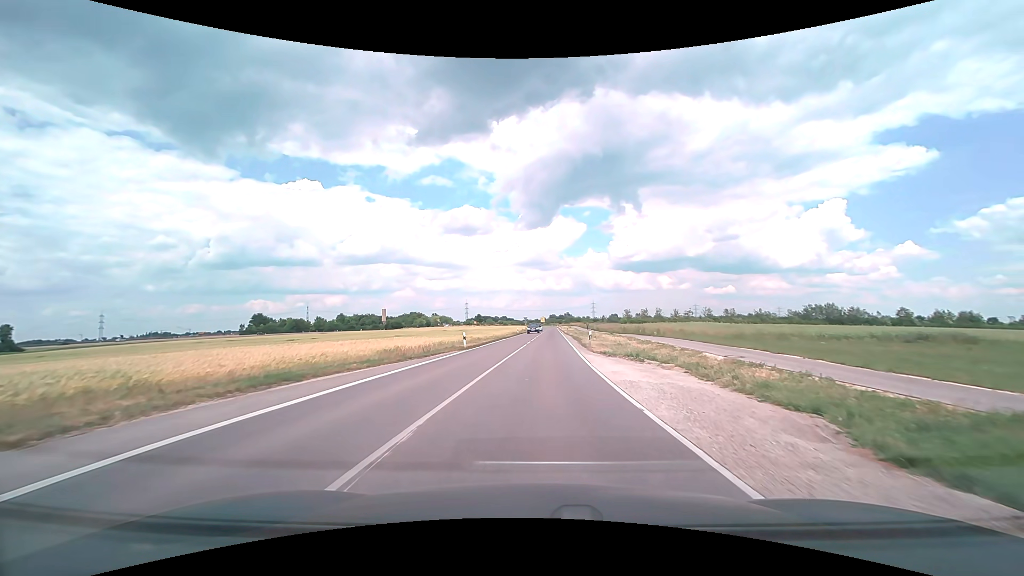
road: tertiary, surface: asphalt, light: Day
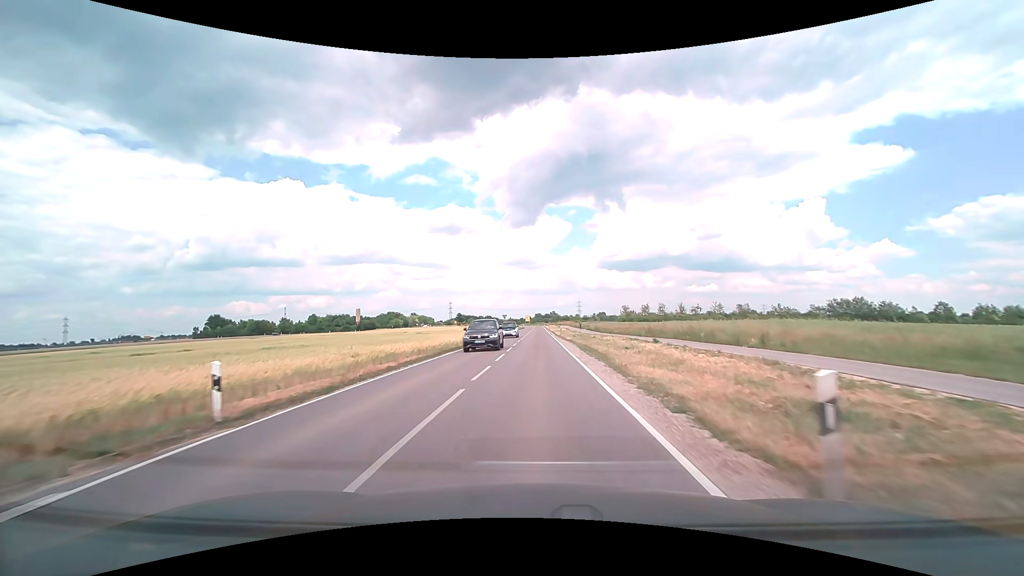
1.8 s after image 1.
(+0.6, +23.2) m; +2°
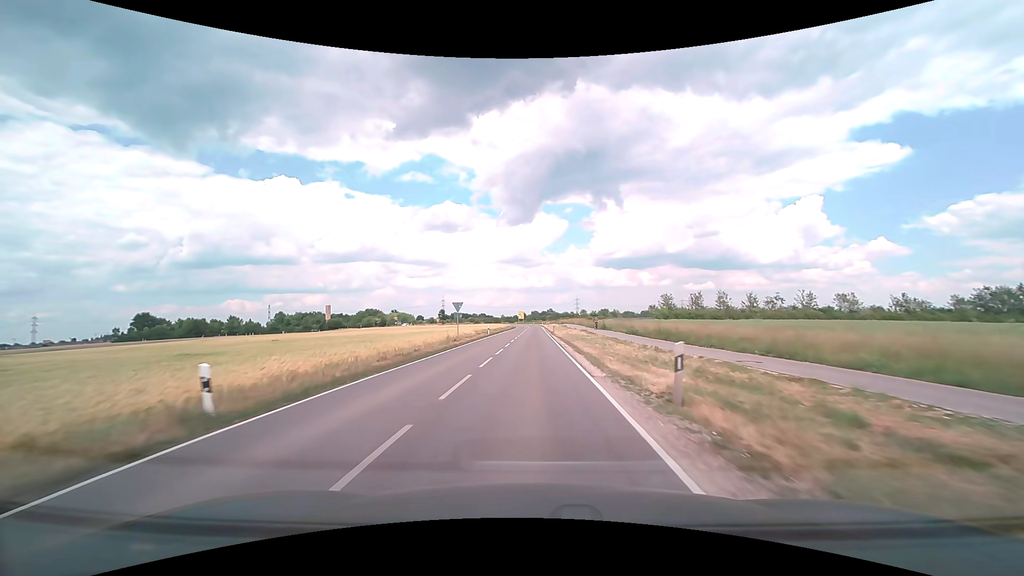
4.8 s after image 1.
(+0.5, +46.4) m; +1°
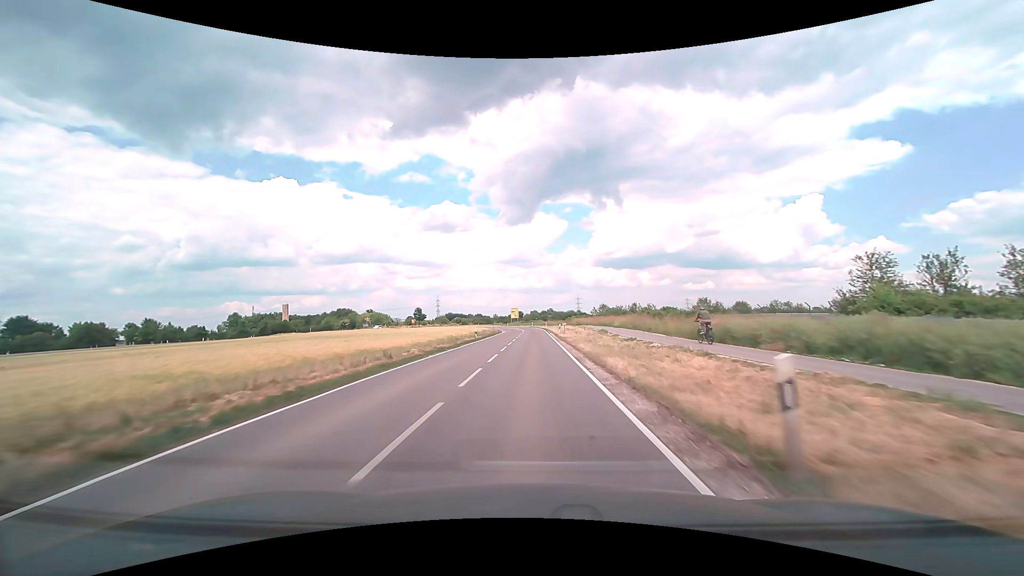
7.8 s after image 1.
(-0.2, +53.8) m; 0°
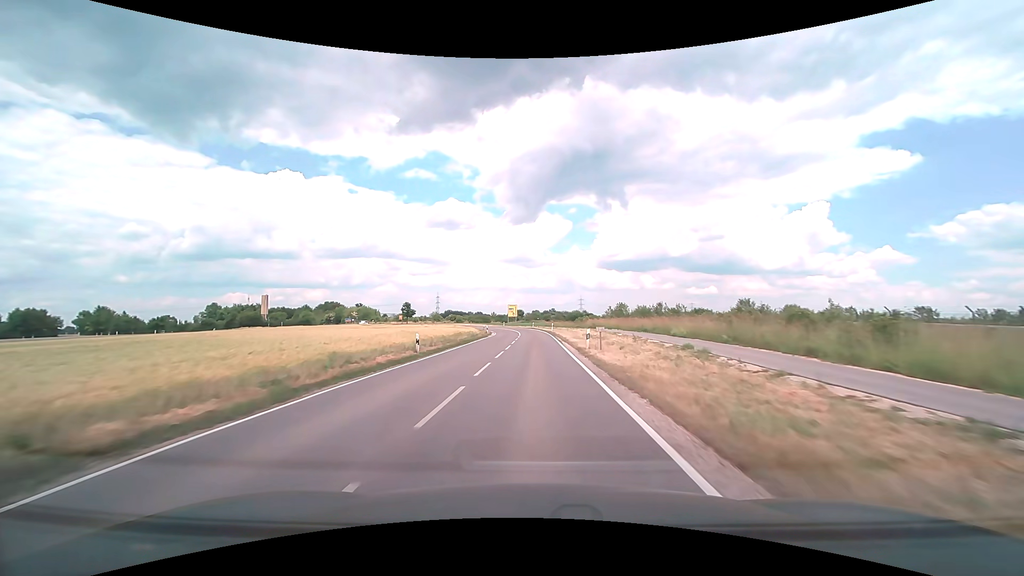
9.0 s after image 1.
(-0.1, +22.7) m; 0°
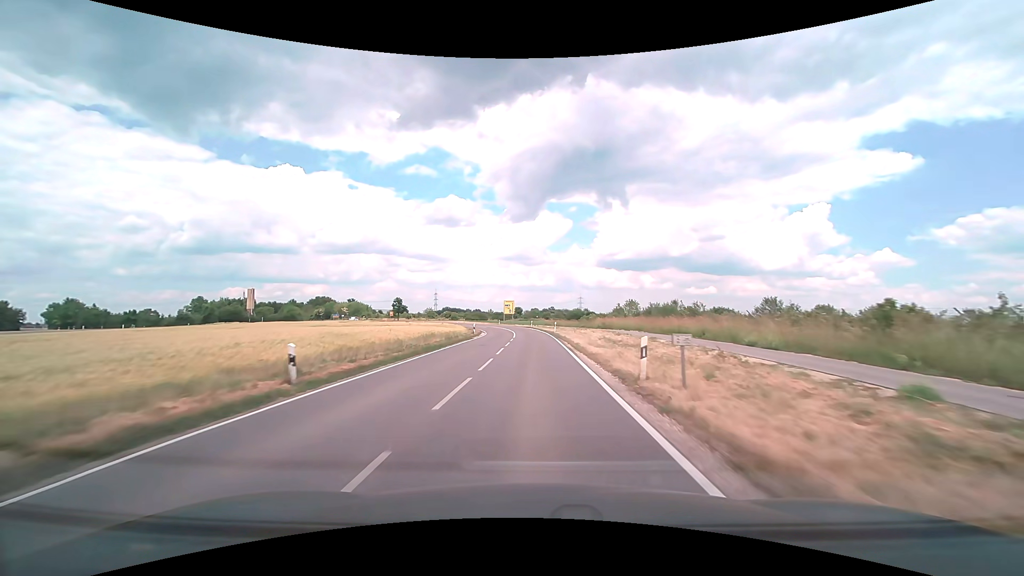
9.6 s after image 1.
(0.0, +11.2) m; 0°
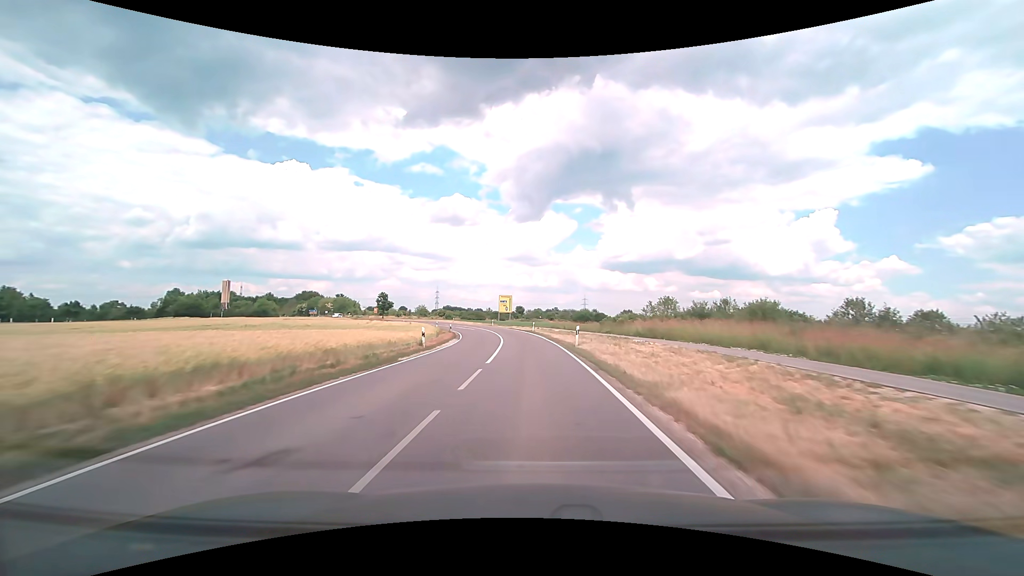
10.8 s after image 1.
(0.0, +21.8) m; 0°
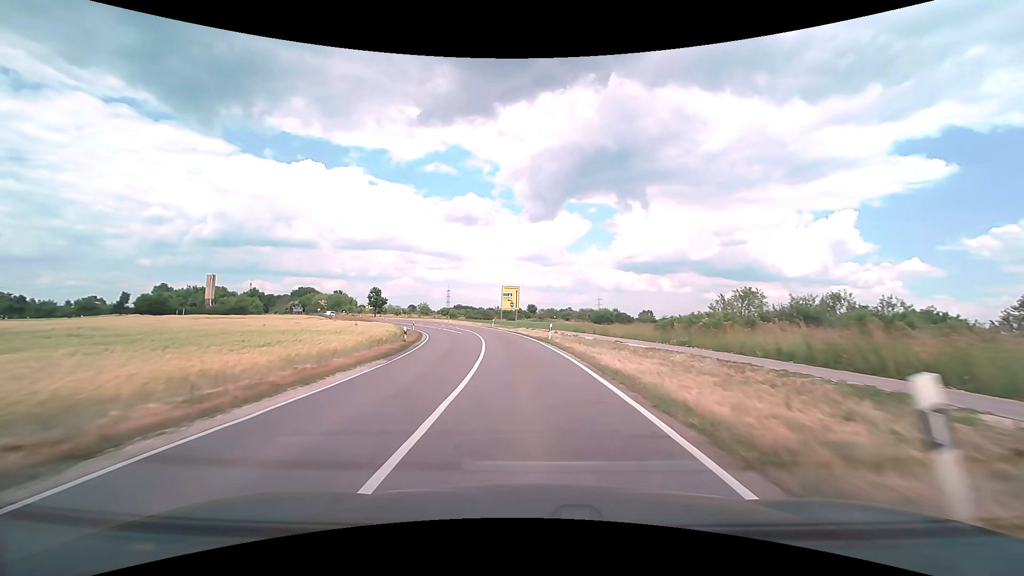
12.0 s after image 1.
(-0.3, +20.8) m; -2°
(0, +10) (-1, +20) (-1, +30) (-3, +40) (-5, +50) (-7, +59) (-10, +69) (-13, +78) (-17, +88) (-21, +97) m
